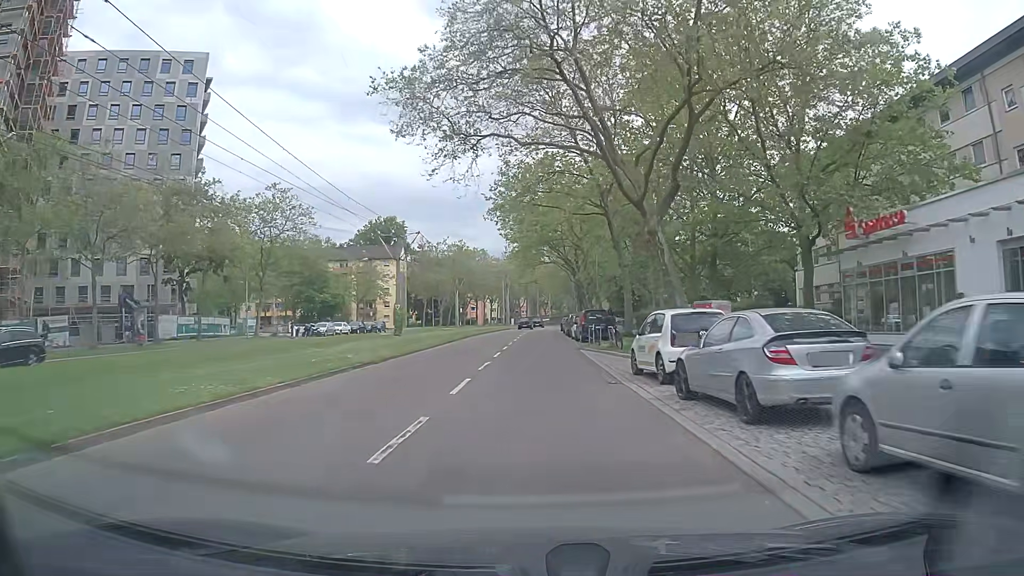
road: tertiary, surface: asphalt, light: Day
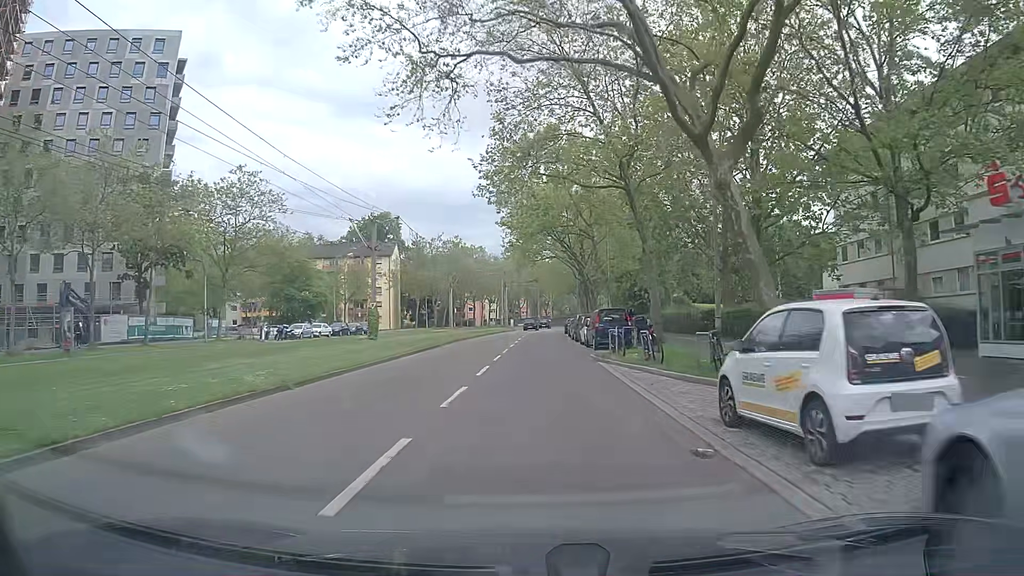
(0.0, +7.6) m; 0°
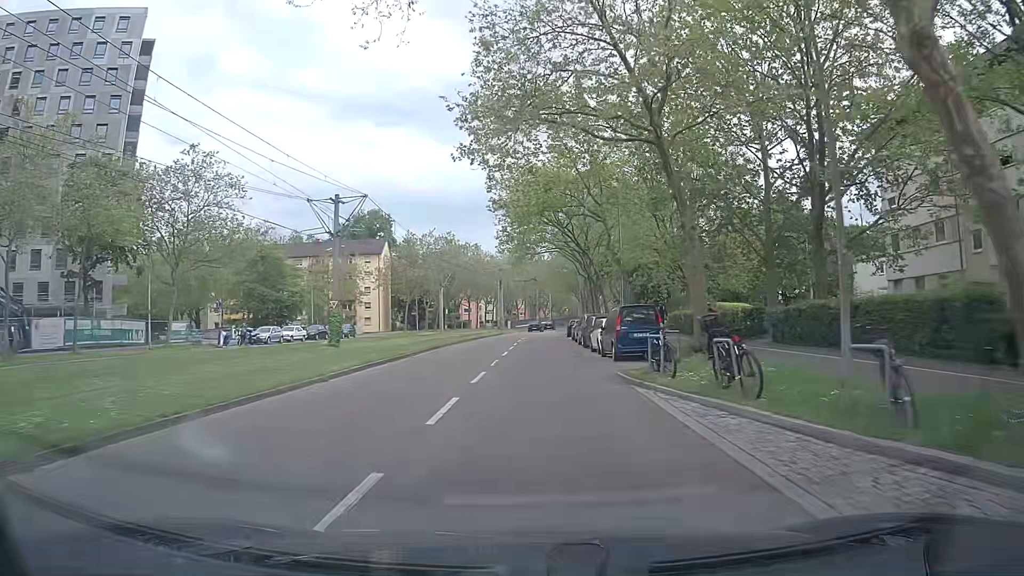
(-0.1, +7.6) m; -1°
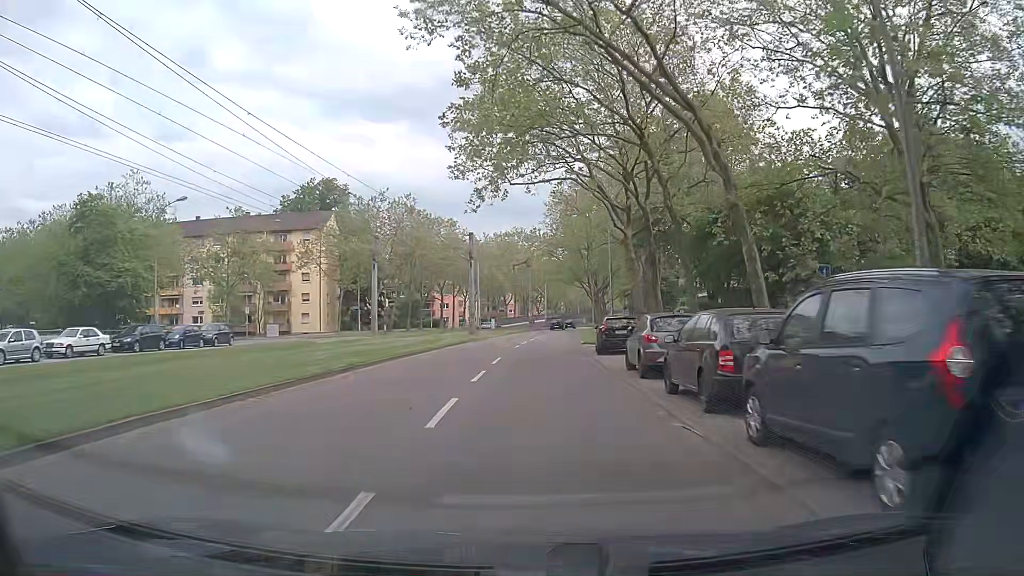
(+0.3, +30.7) m; 0°
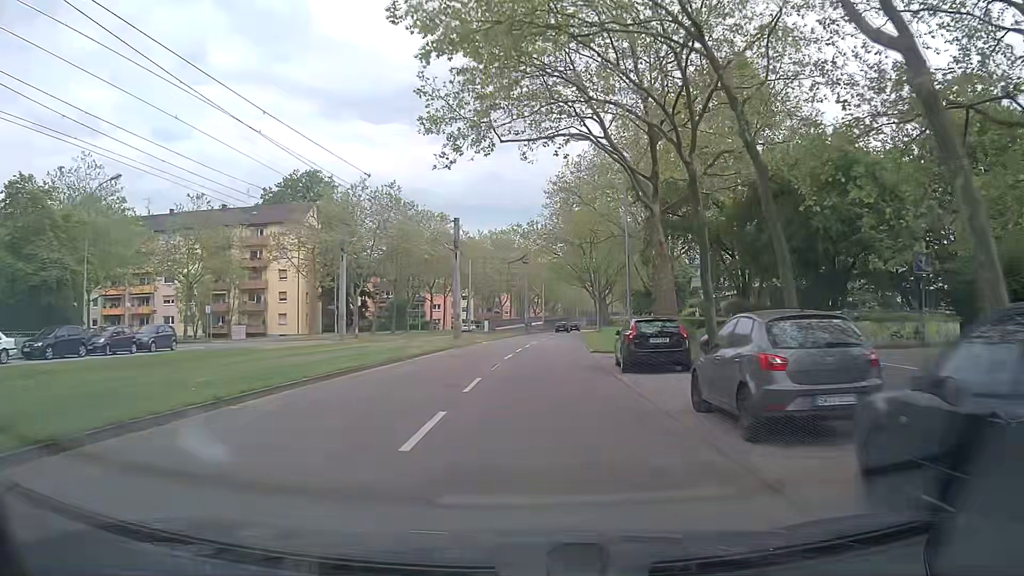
(+0.1, +7.7) m; +1°
